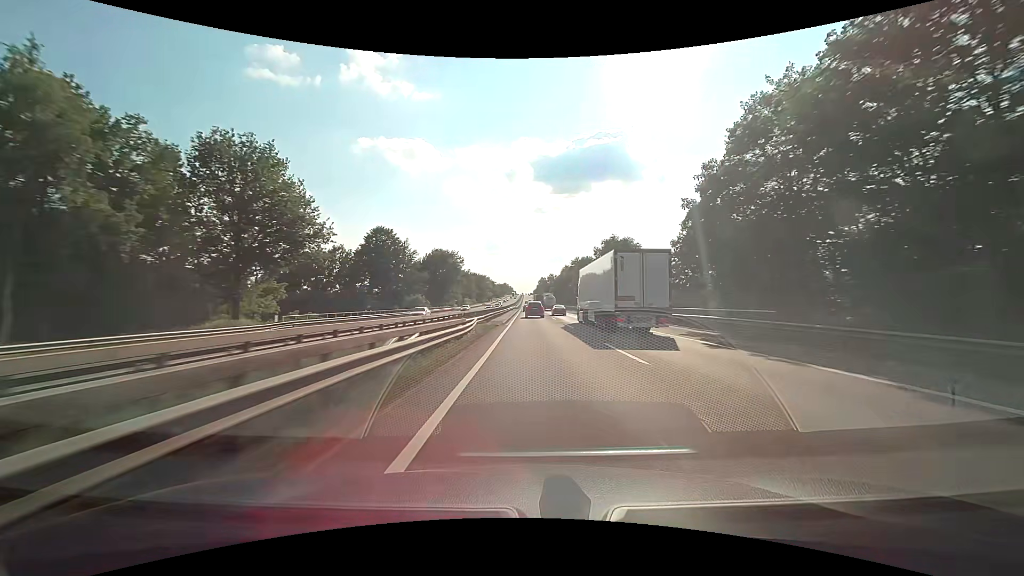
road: motorway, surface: asphalt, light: Day
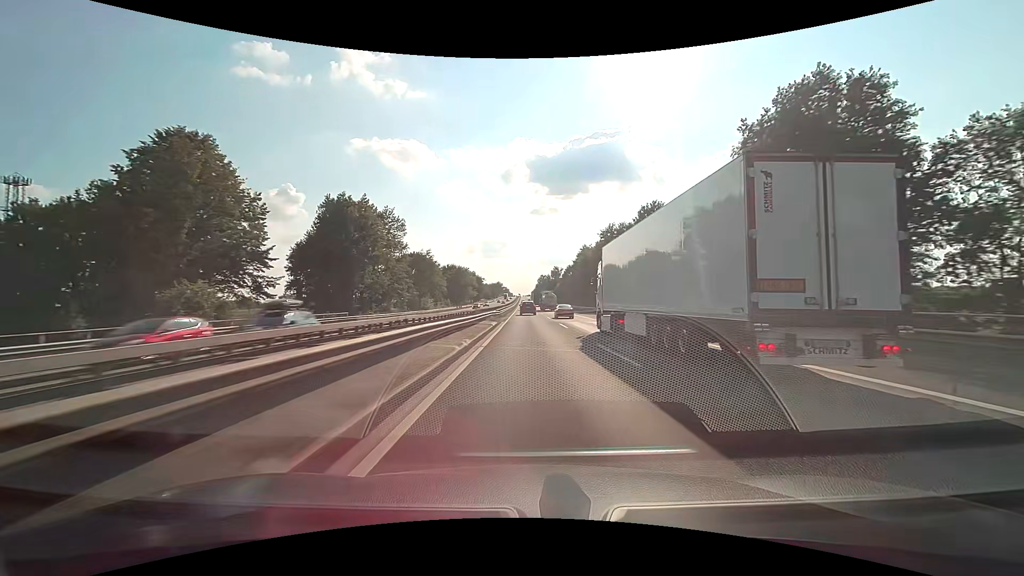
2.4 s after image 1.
(+0.5, +72.4) m; +1°
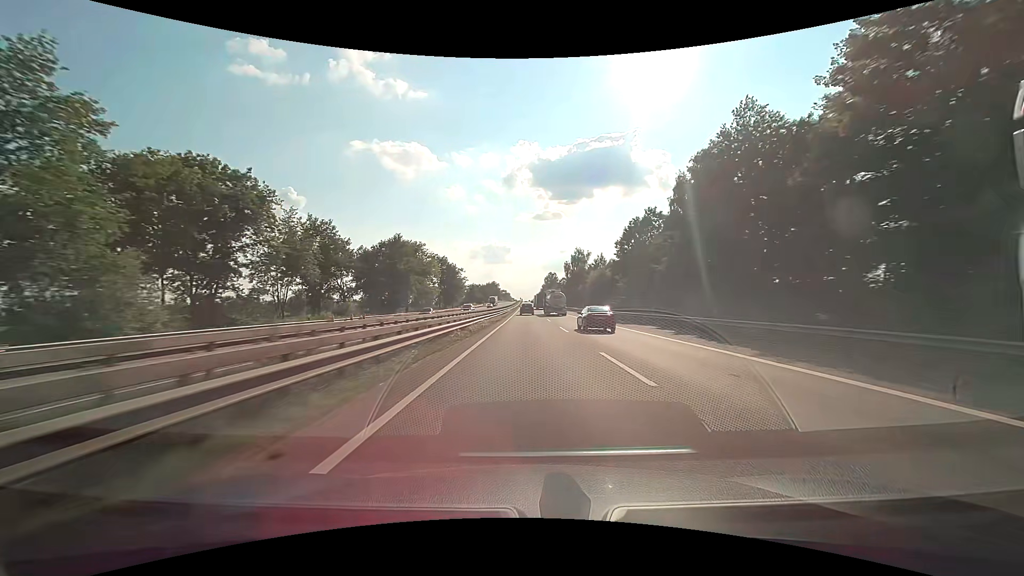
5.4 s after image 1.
(-0.3, +92.0) m; -1°
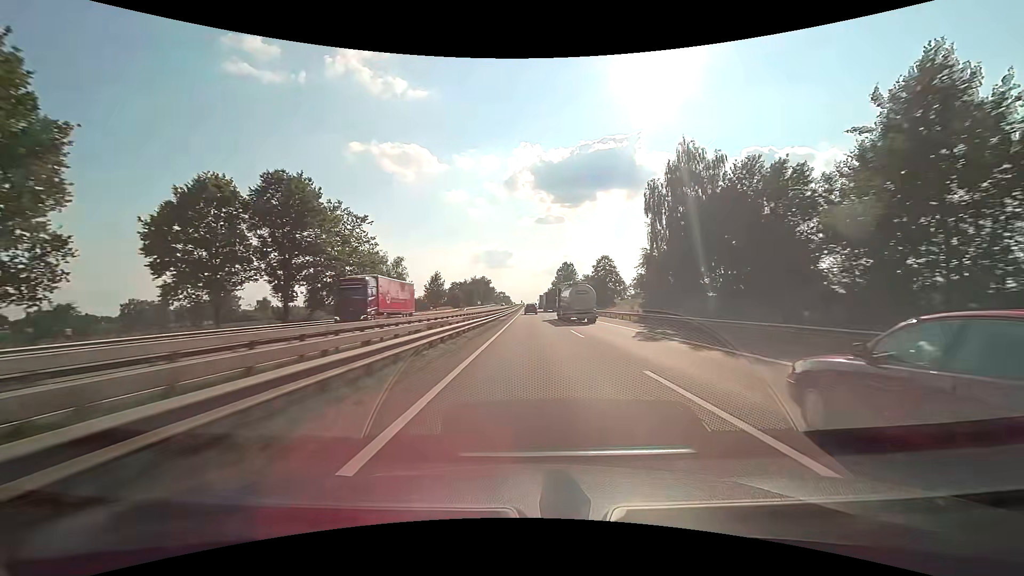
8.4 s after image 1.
(+0.1, +93.8) m; 0°
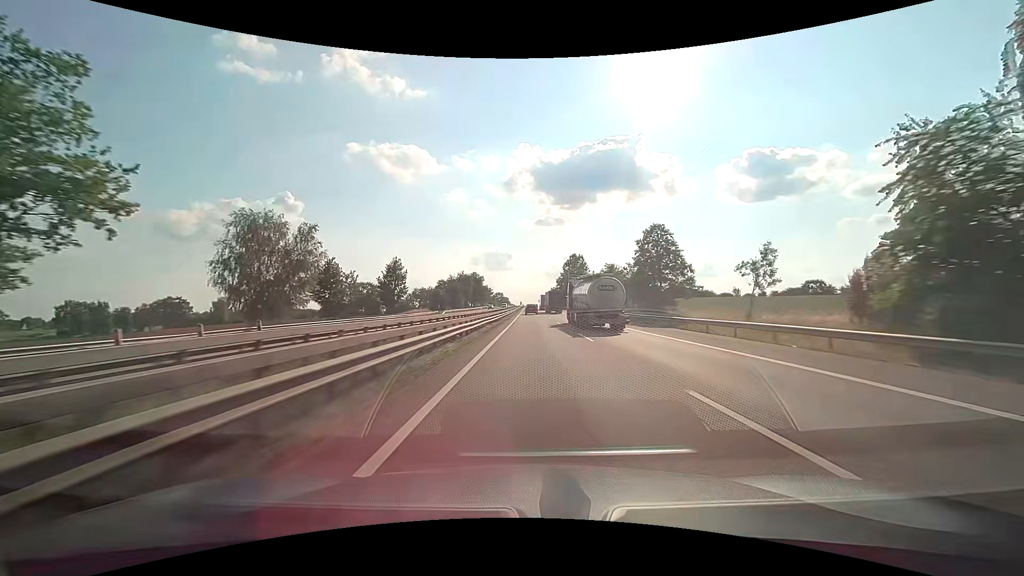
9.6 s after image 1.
(+0.1, +38.3) m; 0°
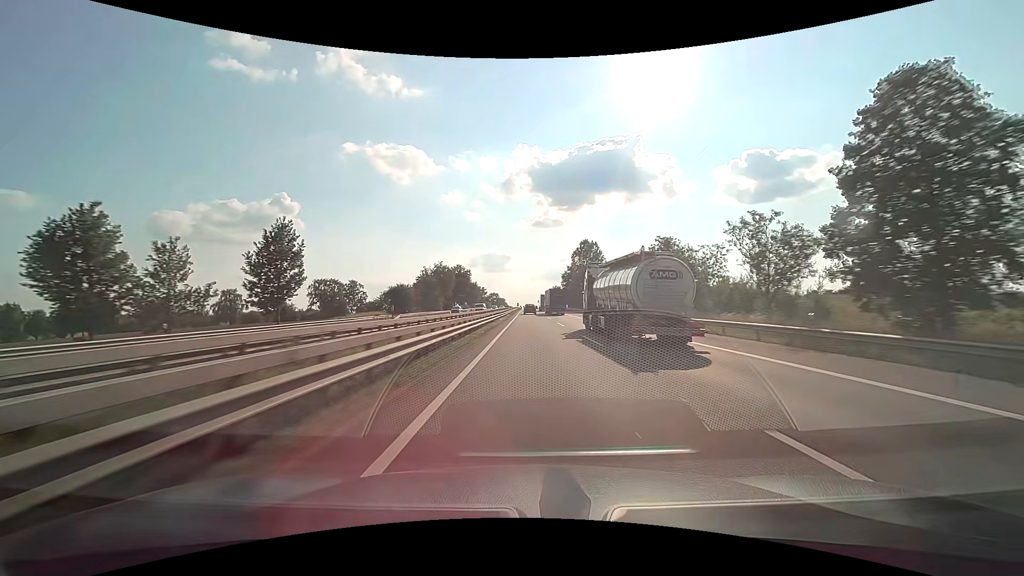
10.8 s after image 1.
(0.0, +38.7) m; 0°
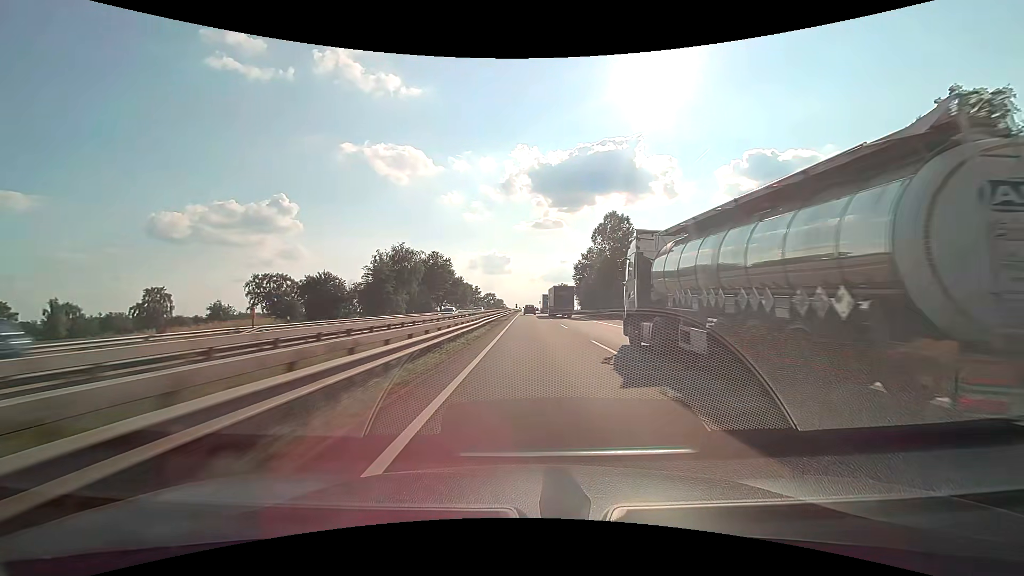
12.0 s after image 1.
(0.0, +39.1) m; 0°
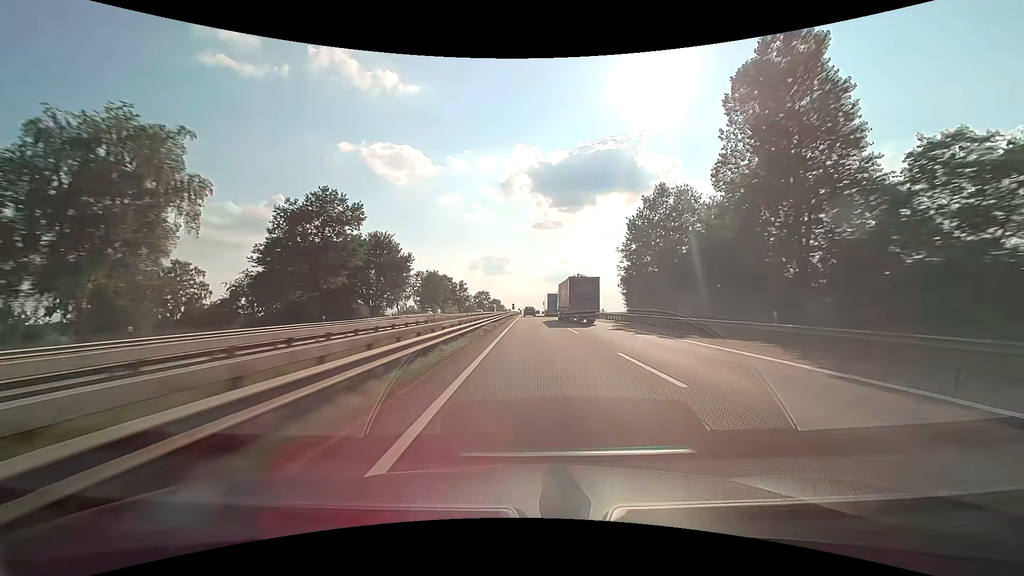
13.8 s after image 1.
(-0.1, +59.4) m; 0°
(0, +10) (0, +20) (0, +30) (0, +40) (0, +50) (0, +60) (0, +70) (0, +80) (0, +90) (0, +100) m
